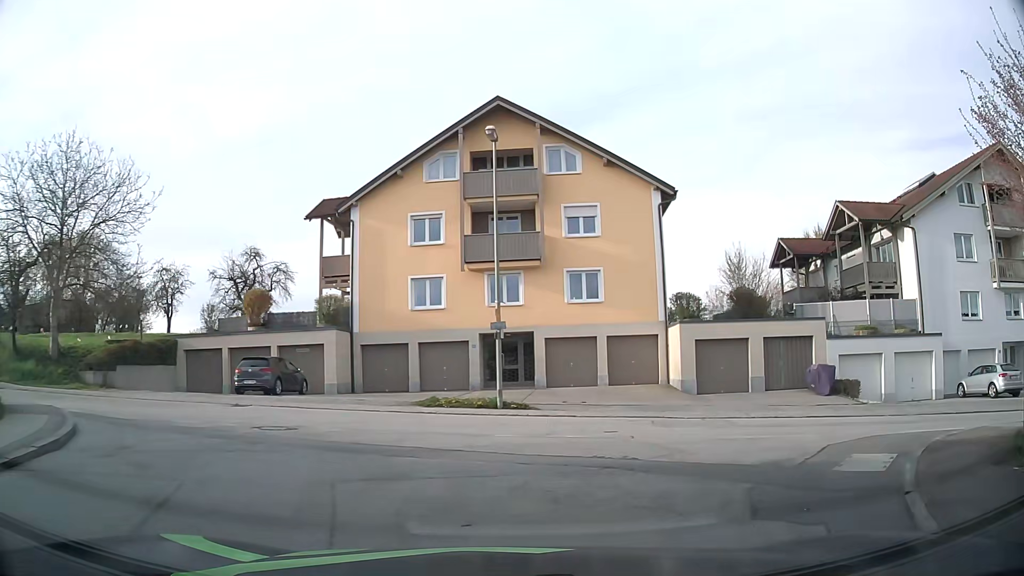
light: Day
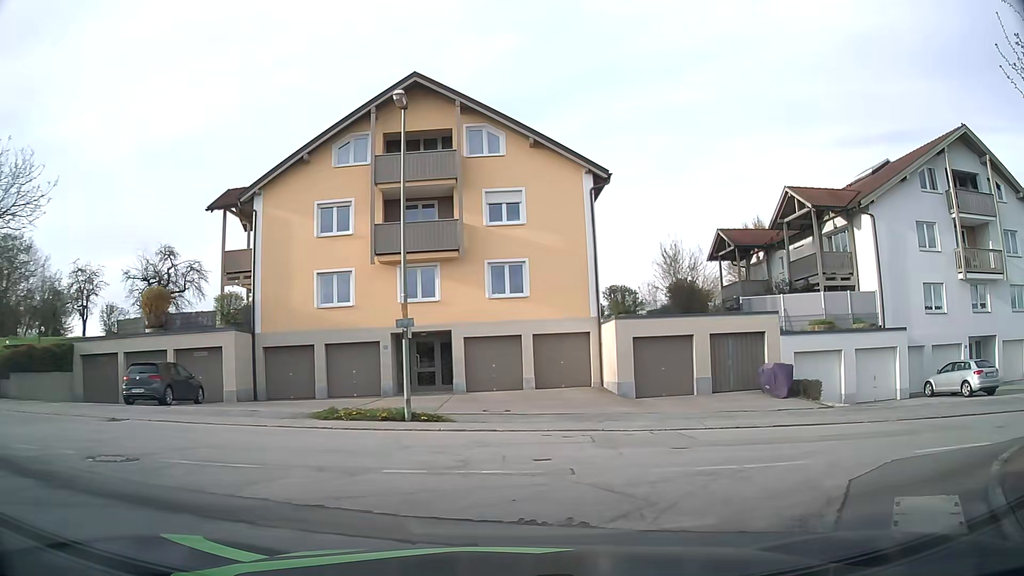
(+0.1, +2.7) m; +7°
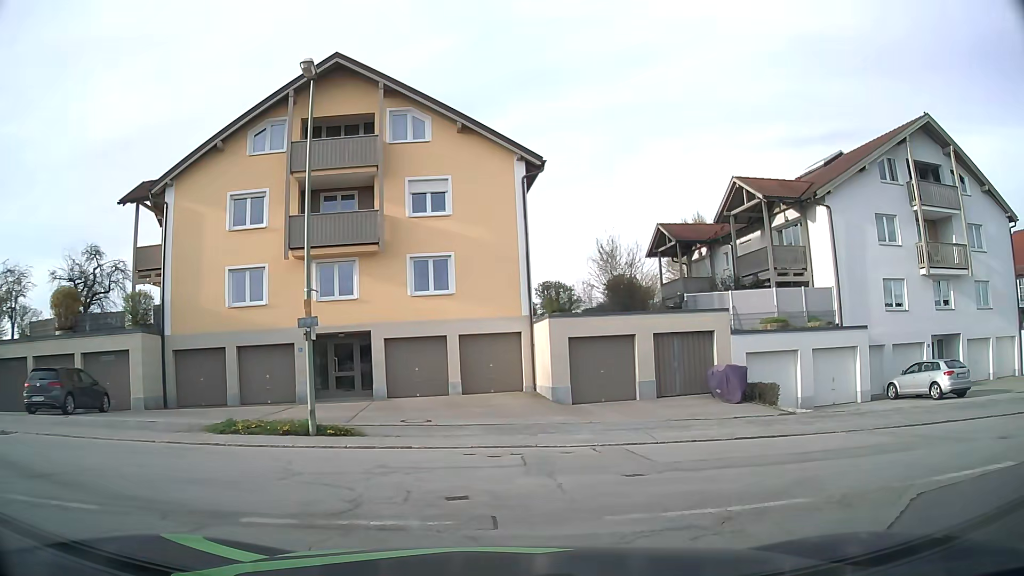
(+0.1, +2.0) m; +5°
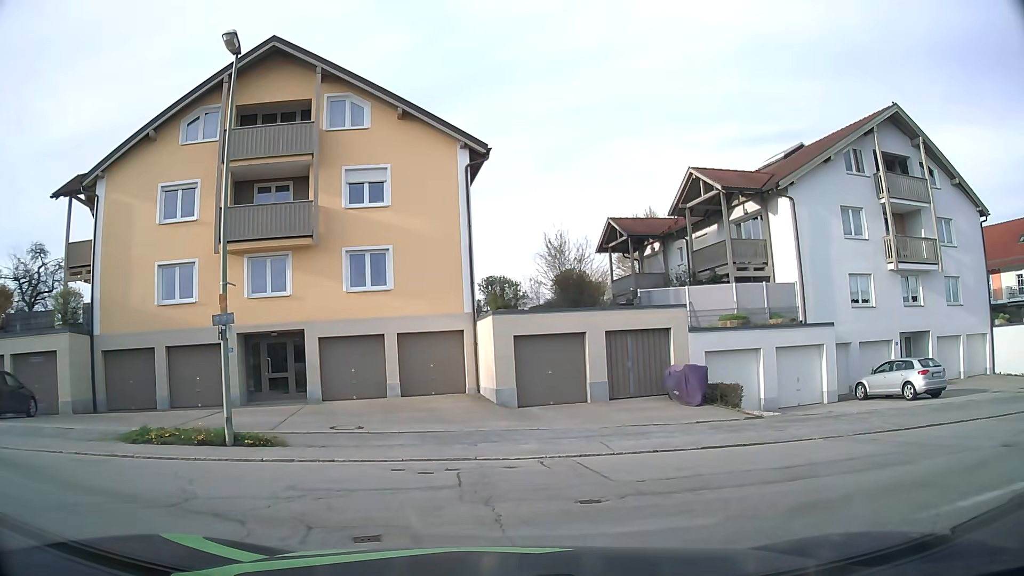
(0.0, +1.4) m; +3°
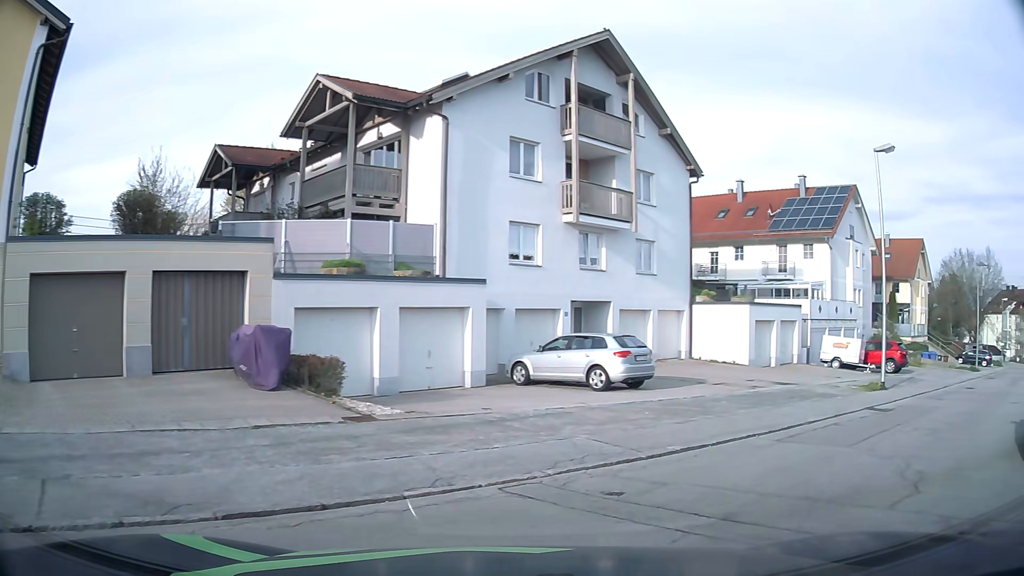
(+1.7, +6.8) m; +32°
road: unclassified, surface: asphalt
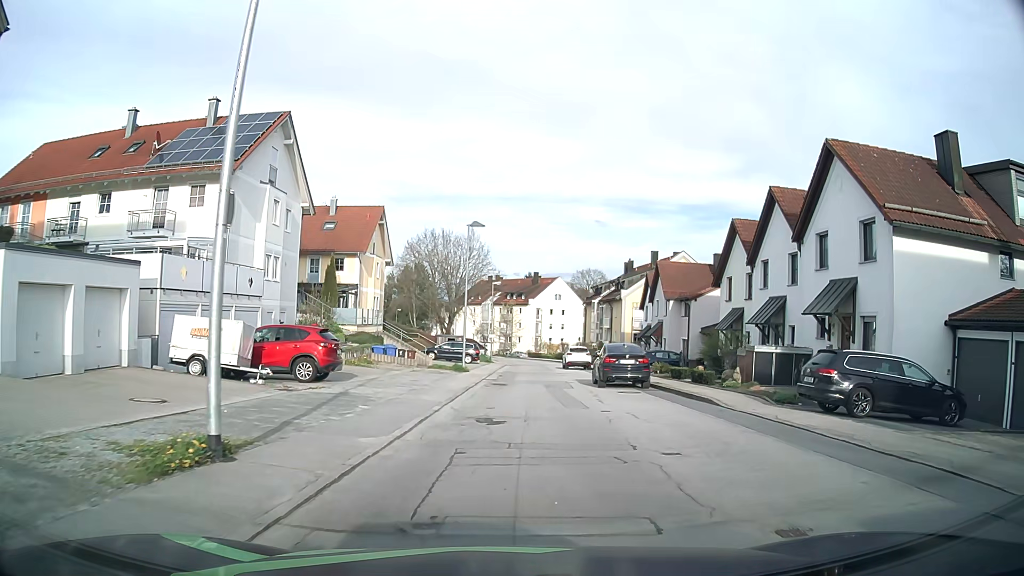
(+8.5, +13.7) m; +48°
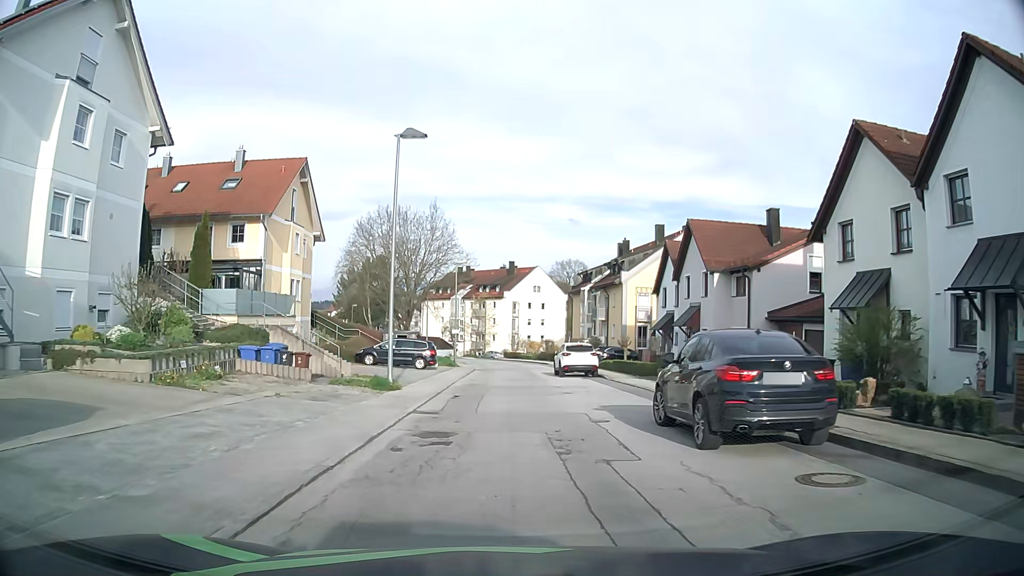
(+0.3, +16.1) m; +2°
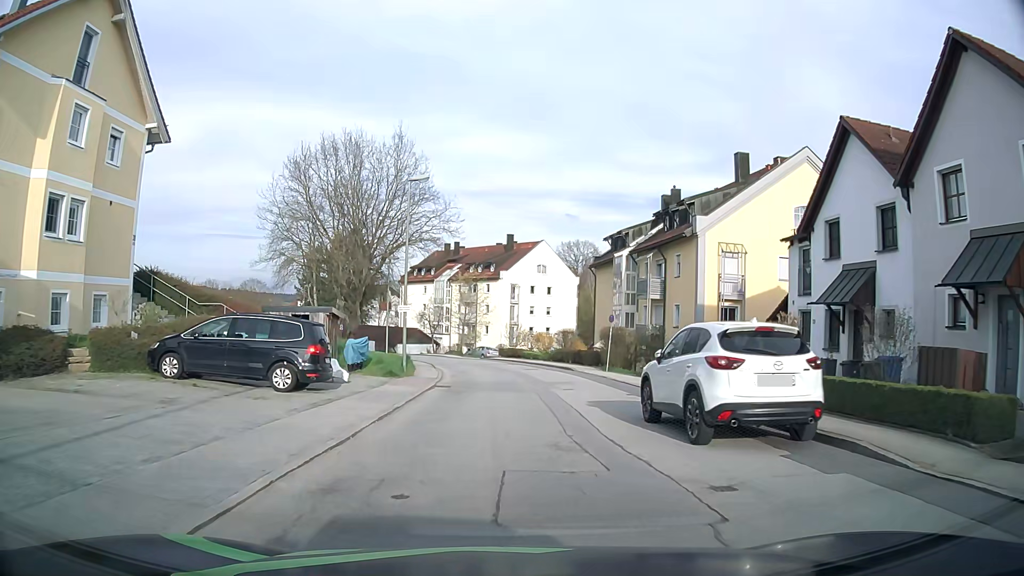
(-0.1, +23.8) m; -1°
(0, +10) (0, +20) (+1, +30) (0, +40) (-2, +50) (-6, +59) (-10, +68) (-16, +76) (-22, +84) (-29, +91) m
